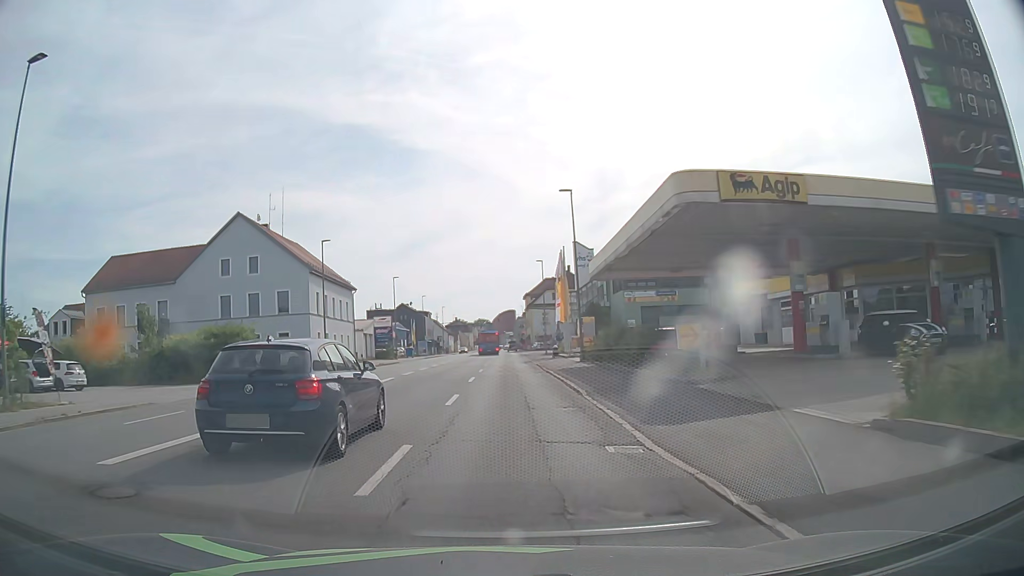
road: tertiary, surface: asphalt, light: Day
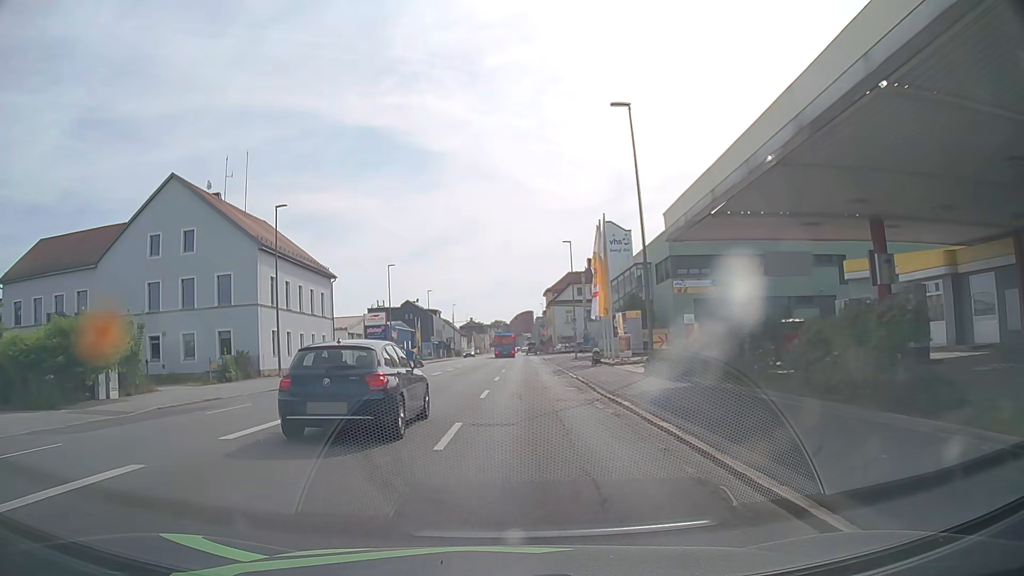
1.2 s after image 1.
(-0.2, +15.2) m; -2°
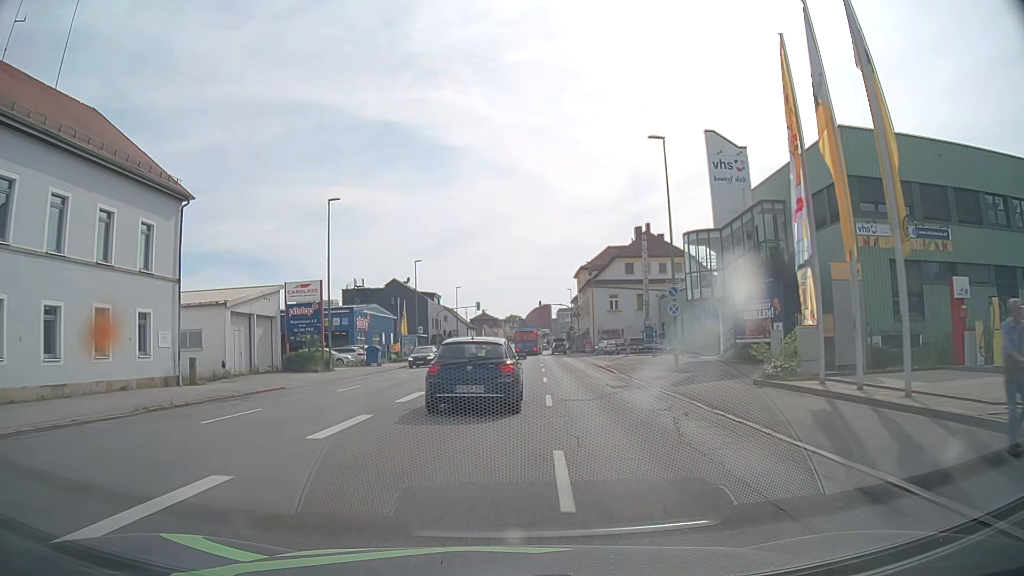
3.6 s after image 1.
(-0.6, +30.4) m; -1°
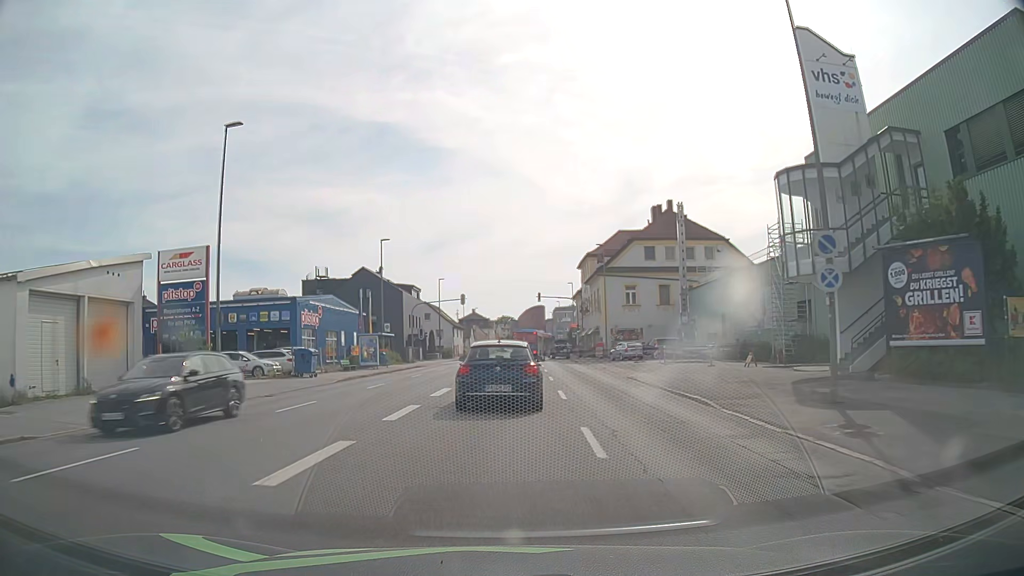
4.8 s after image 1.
(0.0, +15.2) m; 0°
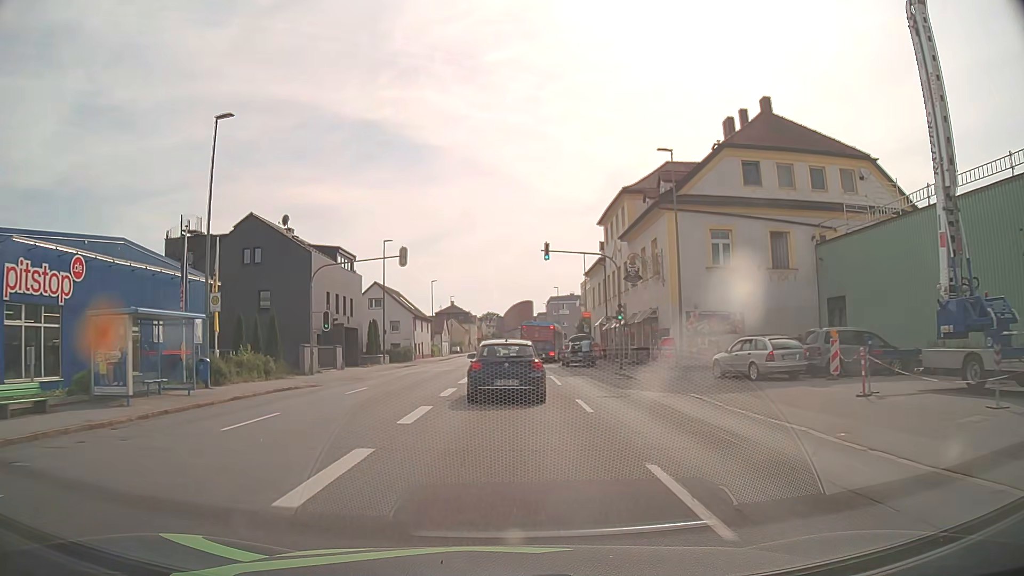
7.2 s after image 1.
(+0.5, +30.6) m; +1°
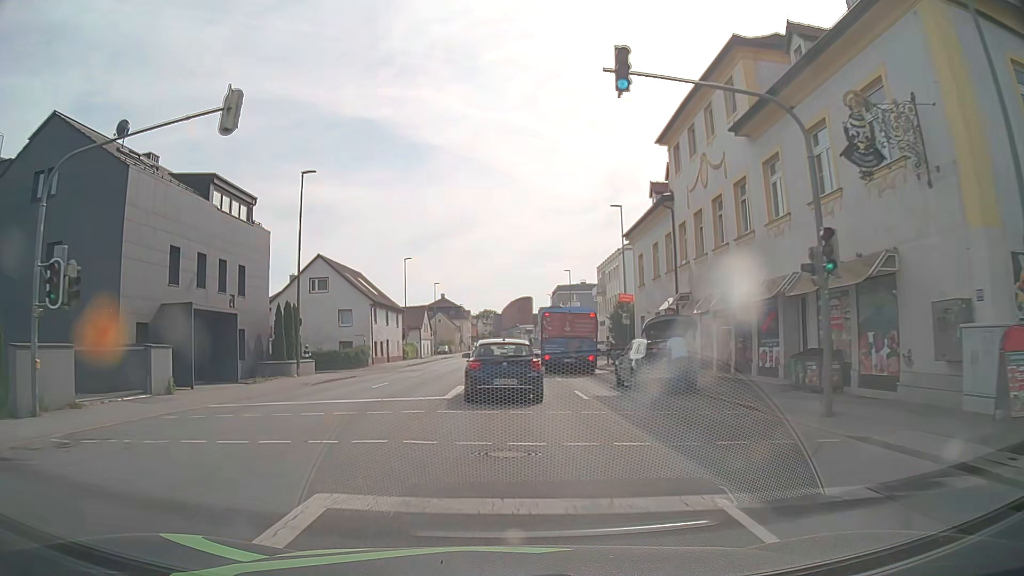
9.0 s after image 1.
(0.0, +22.9) m; 0°
